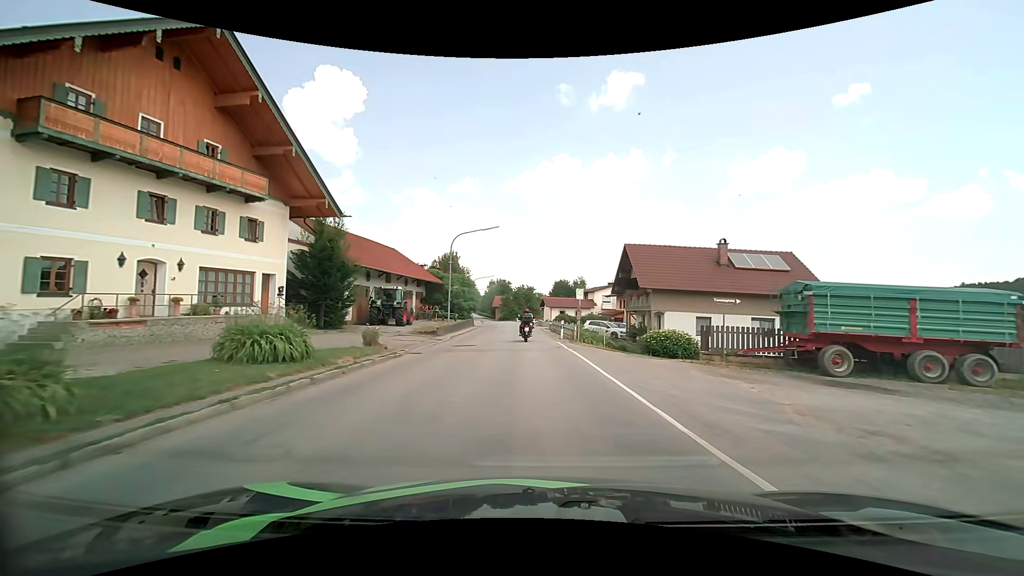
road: secondary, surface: asphalt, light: Day
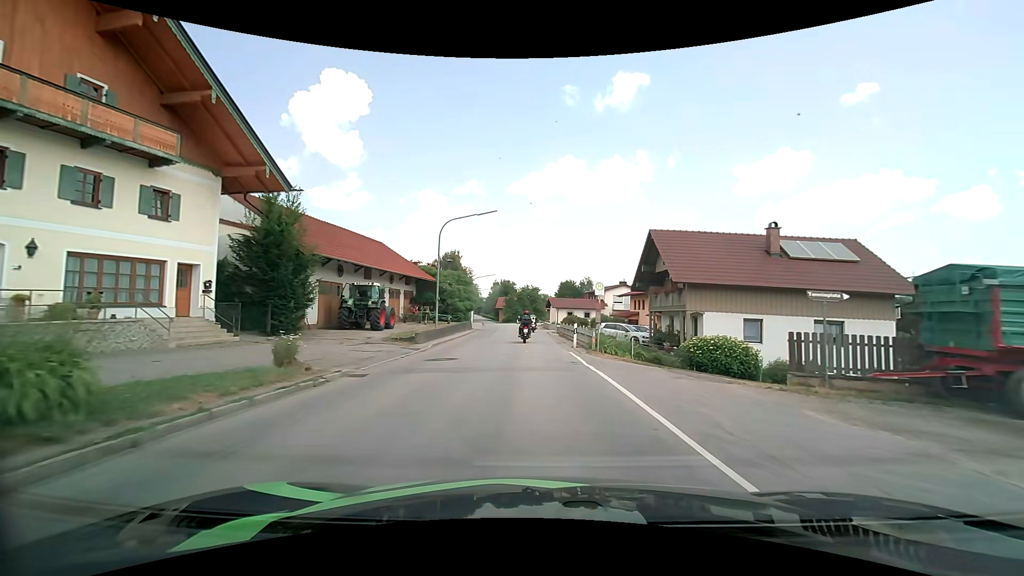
(0.0, +6.5) m; -1°
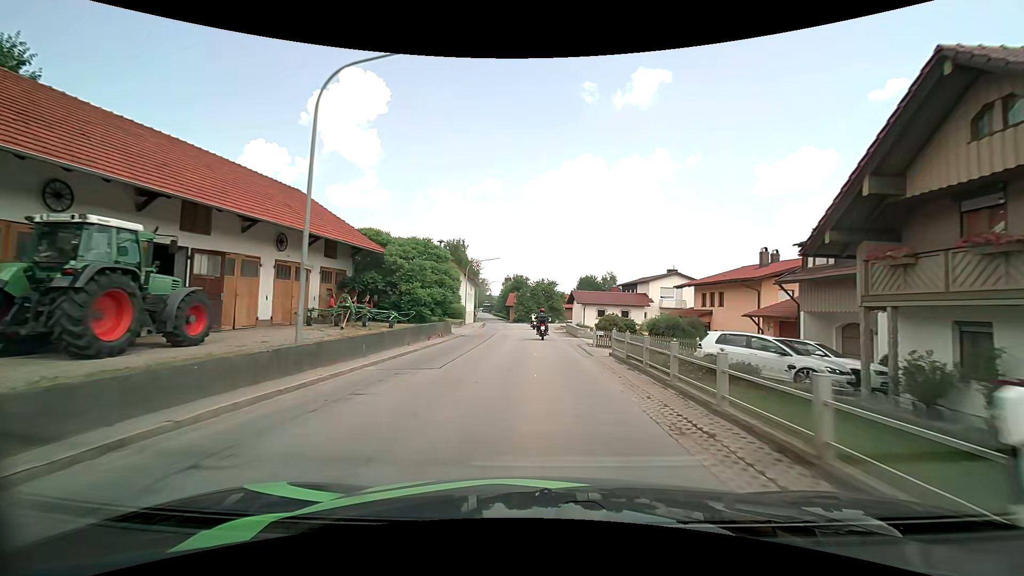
(-0.3, +20.2) m; -2°
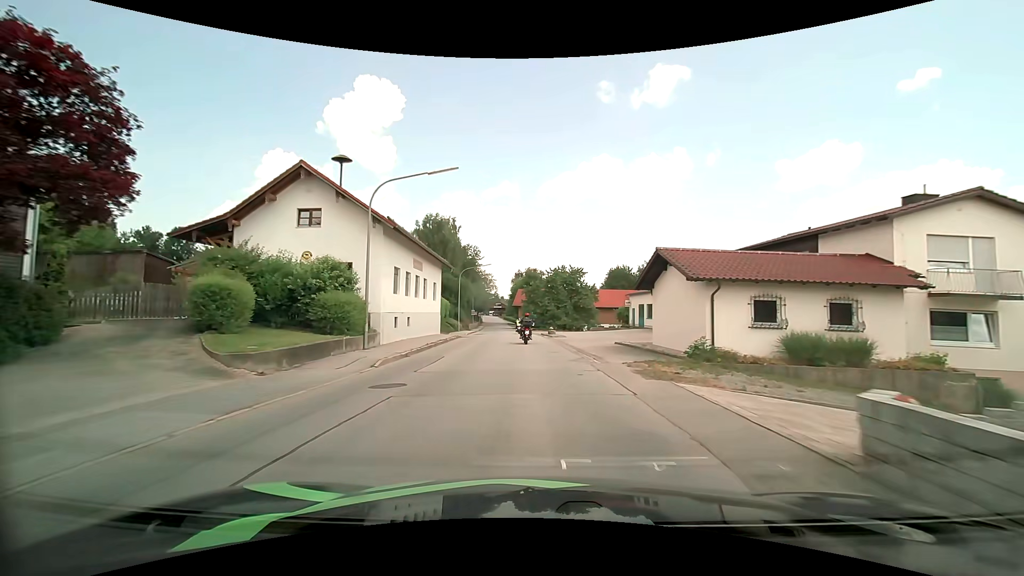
(-0.3, +35.9) m; -2°
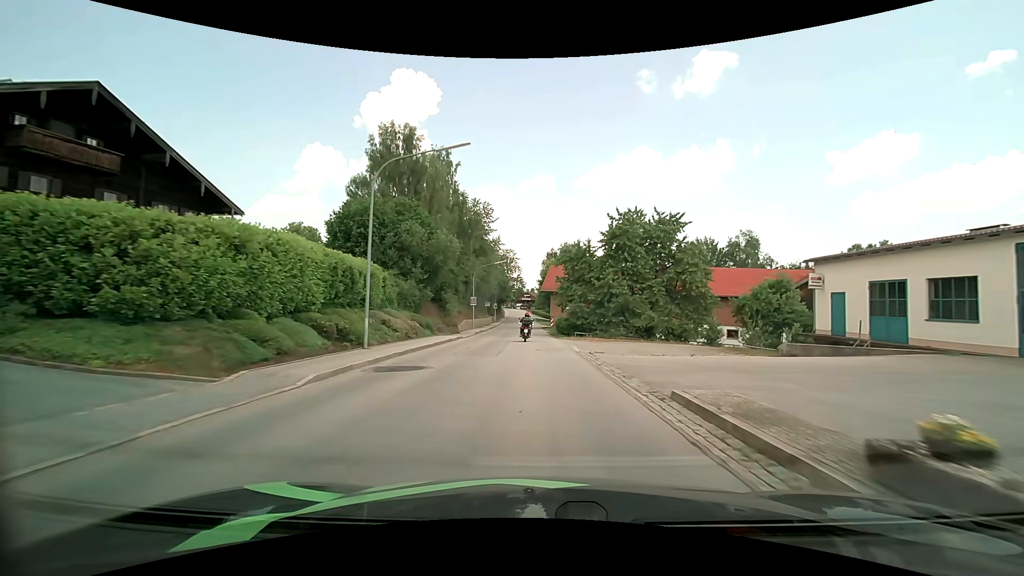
(-1.5, +38.8) m; -4°
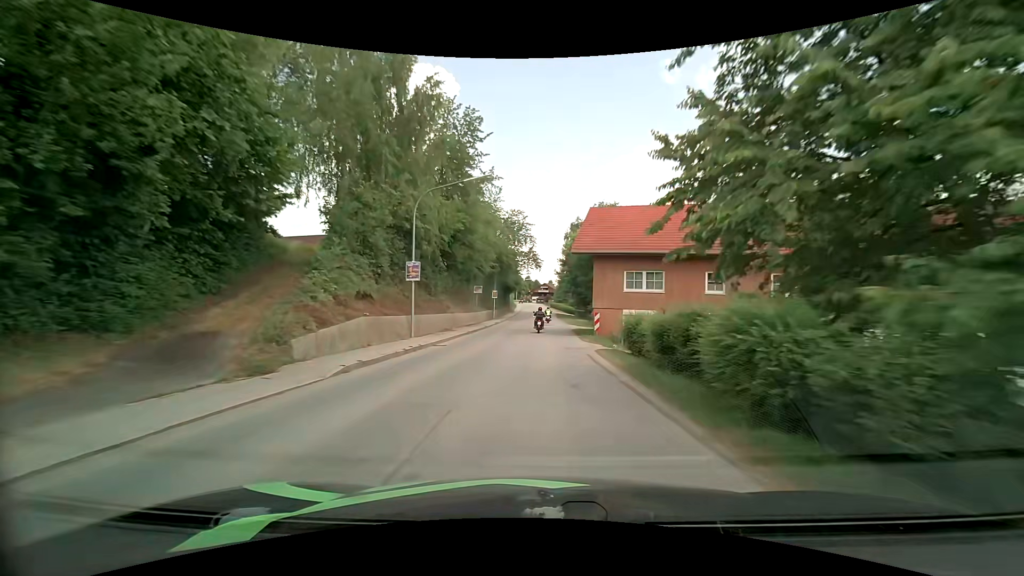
(-0.5, +33.0) m; -2°
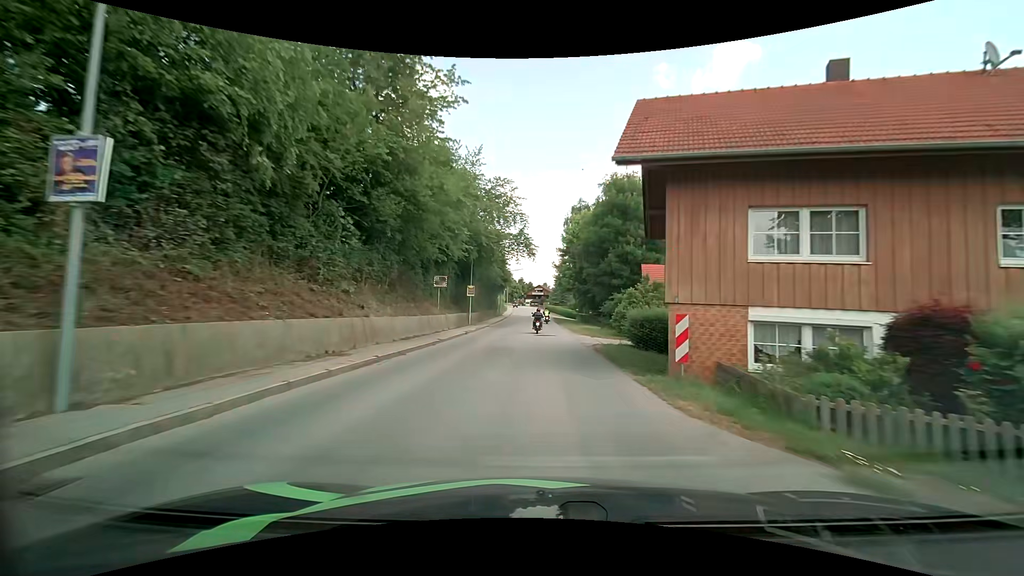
(+0.1, +17.0) m; +1°
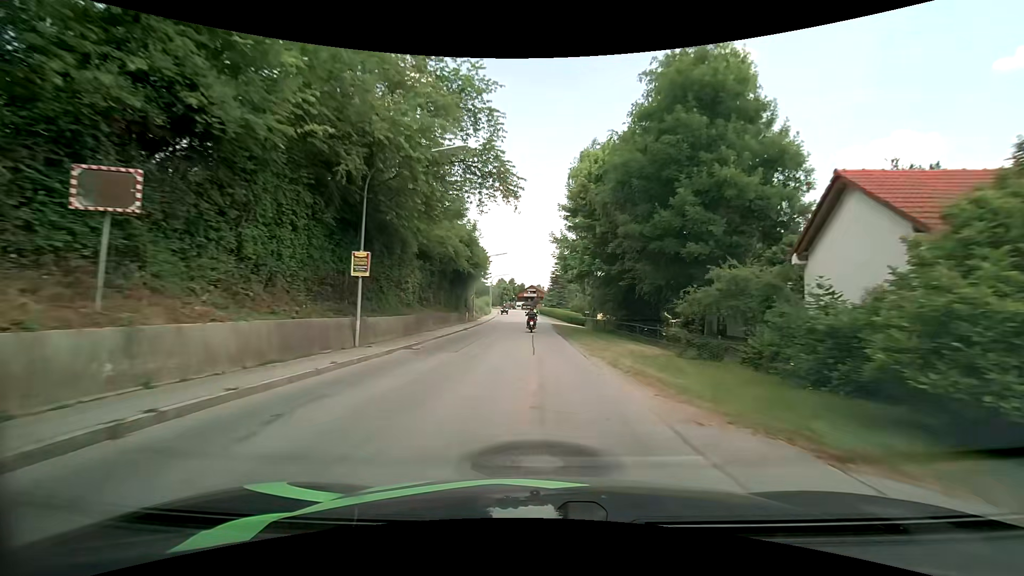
(+0.3, +25.7) m; +1°
(0, +10) (0, +20) (0, +30) (0, +40) (-1, +50) (-1, +60) (-1, +70) (-2, +80) (-2, +90) (-3, +100) m
